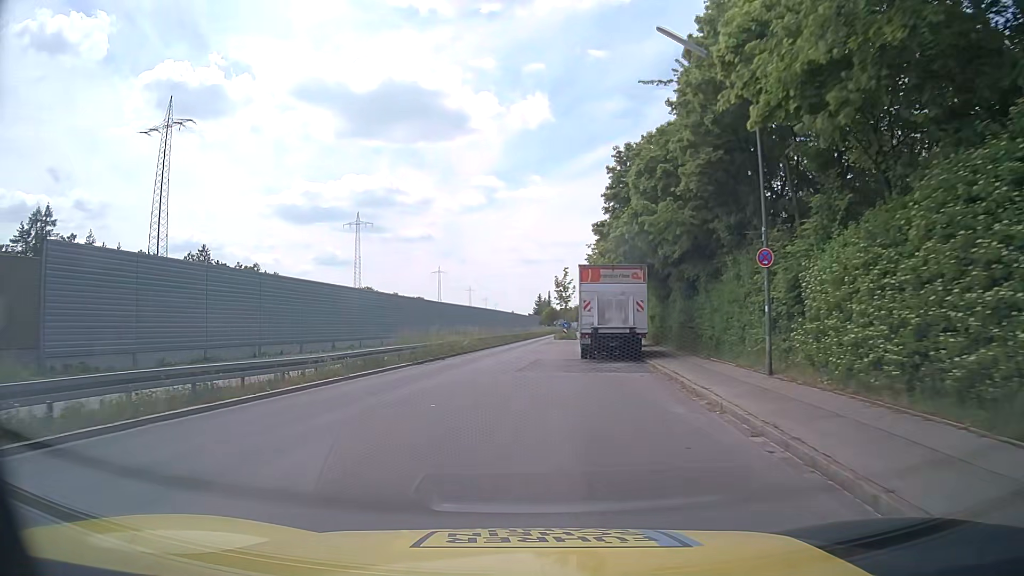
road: tertiary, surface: asphalt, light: Day
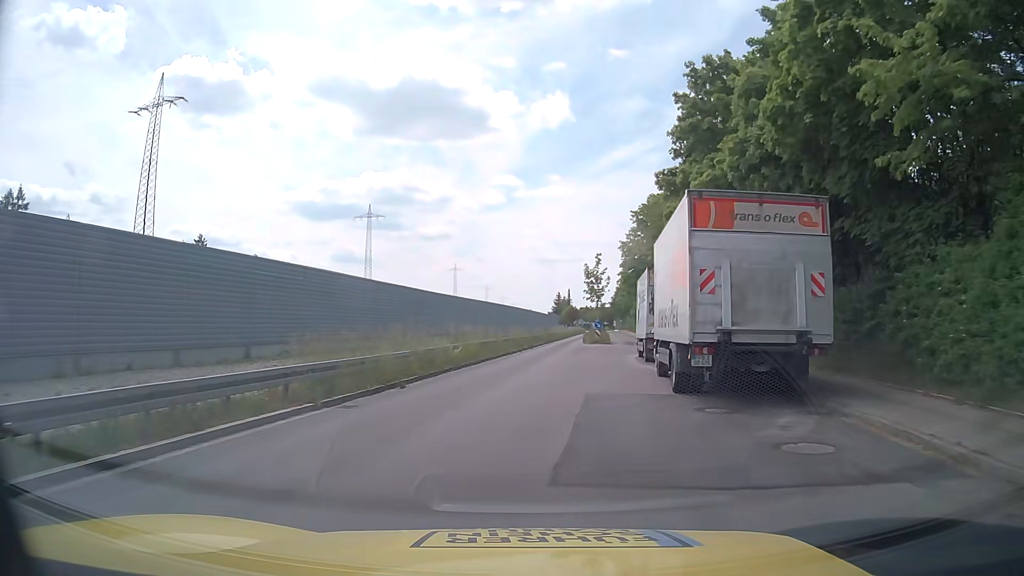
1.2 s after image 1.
(-0.5, +14.2) m; -3°
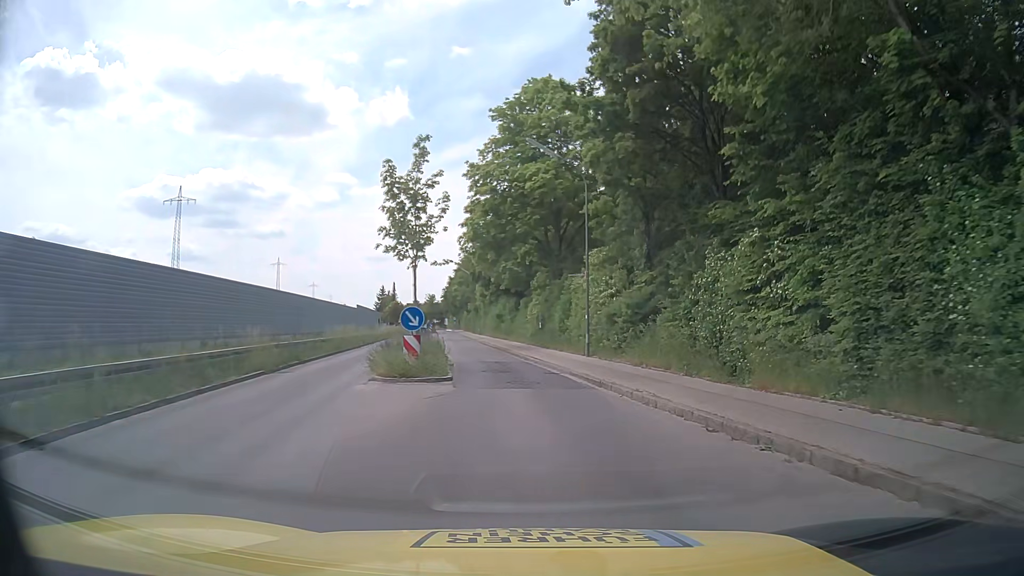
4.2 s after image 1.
(+4.0, +36.1) m; +15°
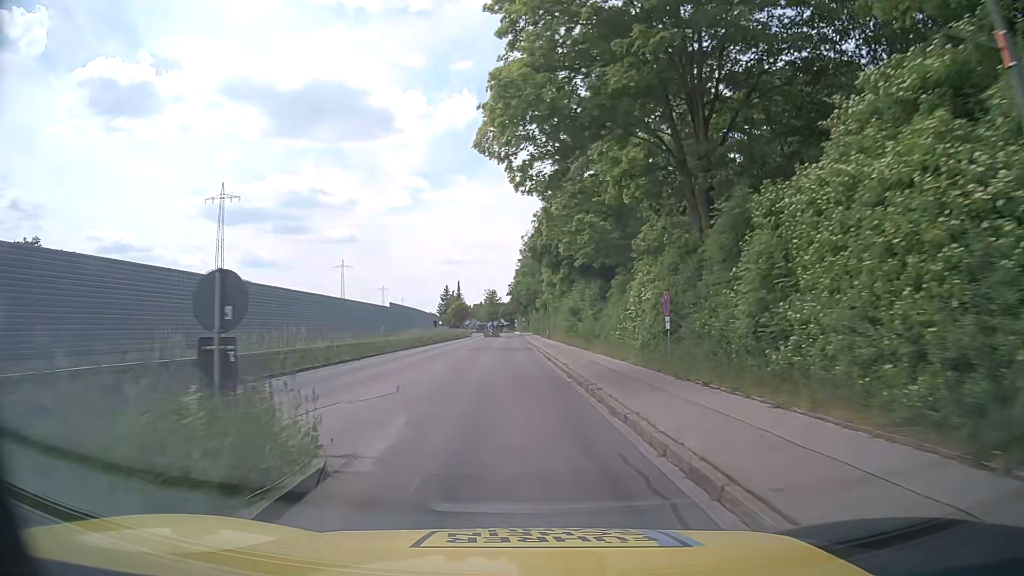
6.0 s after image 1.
(-0.5, +21.9) m; -6°
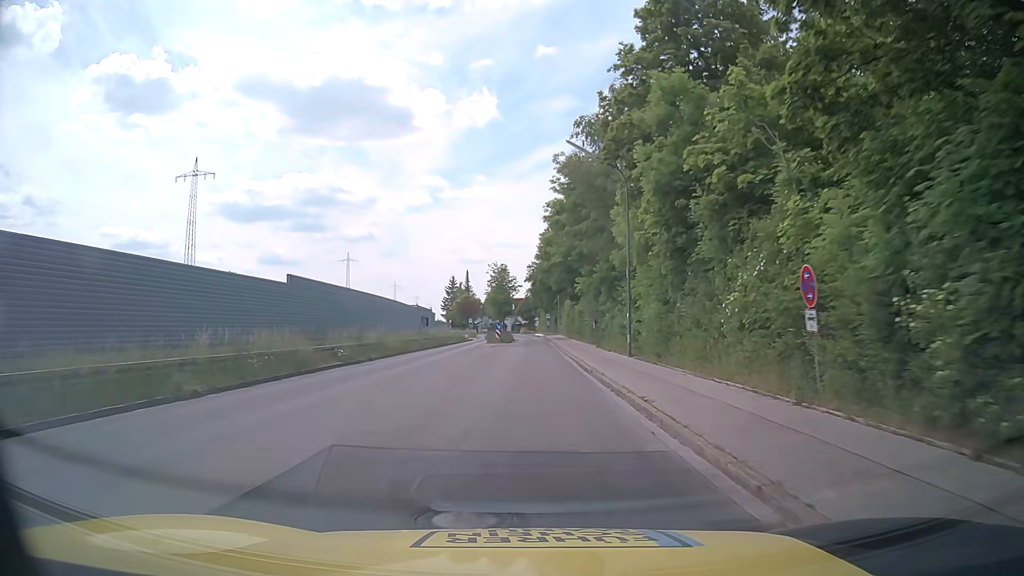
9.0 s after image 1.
(-1.1, +38.6) m; -2°
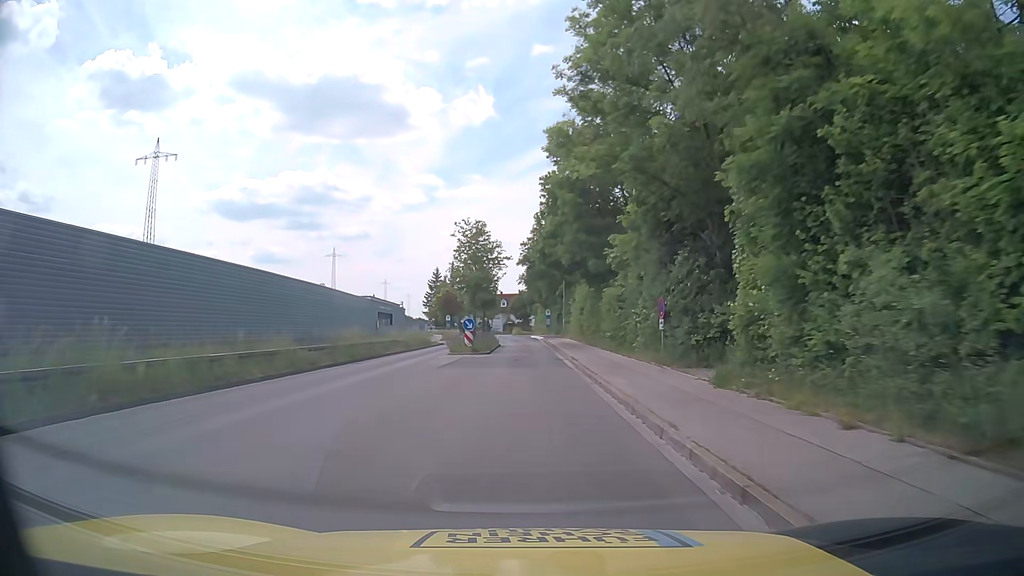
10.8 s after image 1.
(+0.2, +23.8) m; +1°
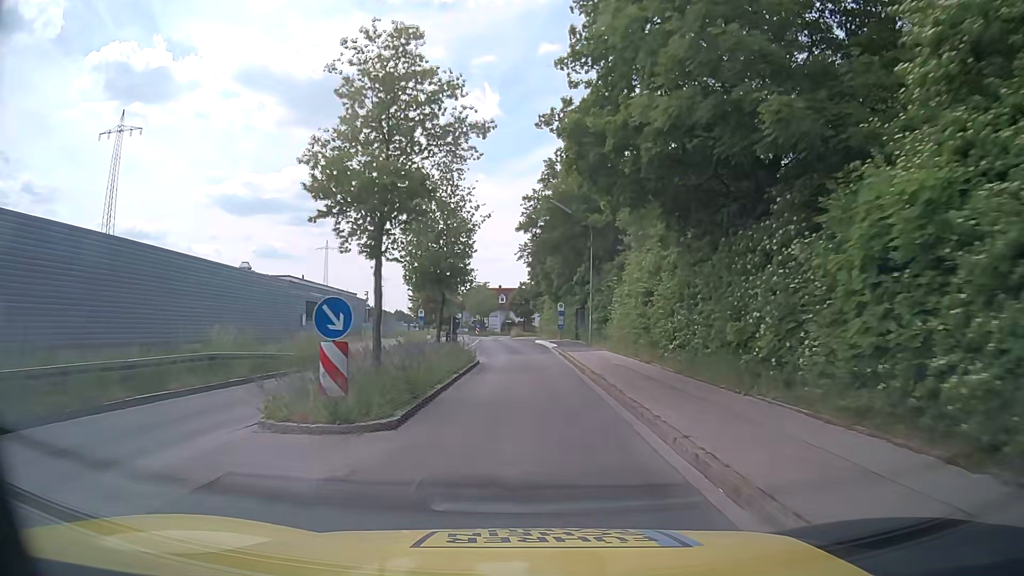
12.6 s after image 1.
(-0.2, +23.7) m; -1°
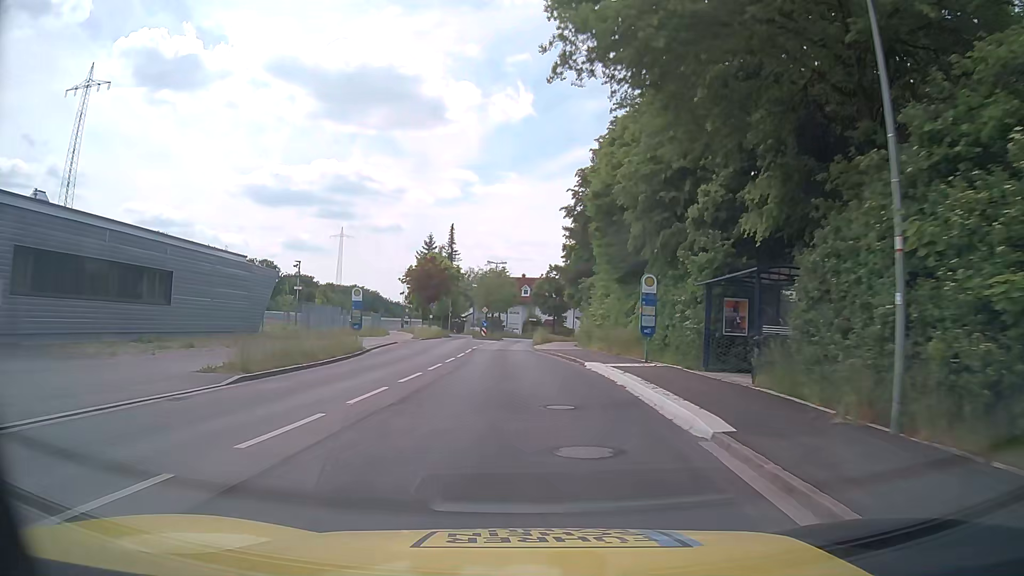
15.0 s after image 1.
(0.0, +30.7) m; -2°
(0, +10) (-1, +20) (-1, +30) (-2, +40) (-1, +50) (-1, +60) (-1, +70) (-1, +80) (-4, +89) (-10, +97) m
